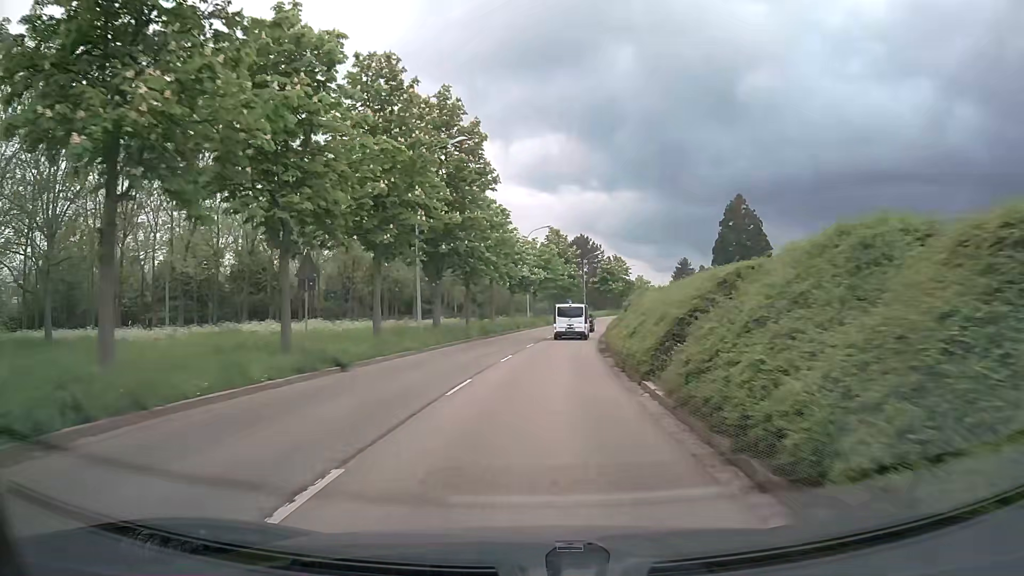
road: tertiary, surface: asphalt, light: Day
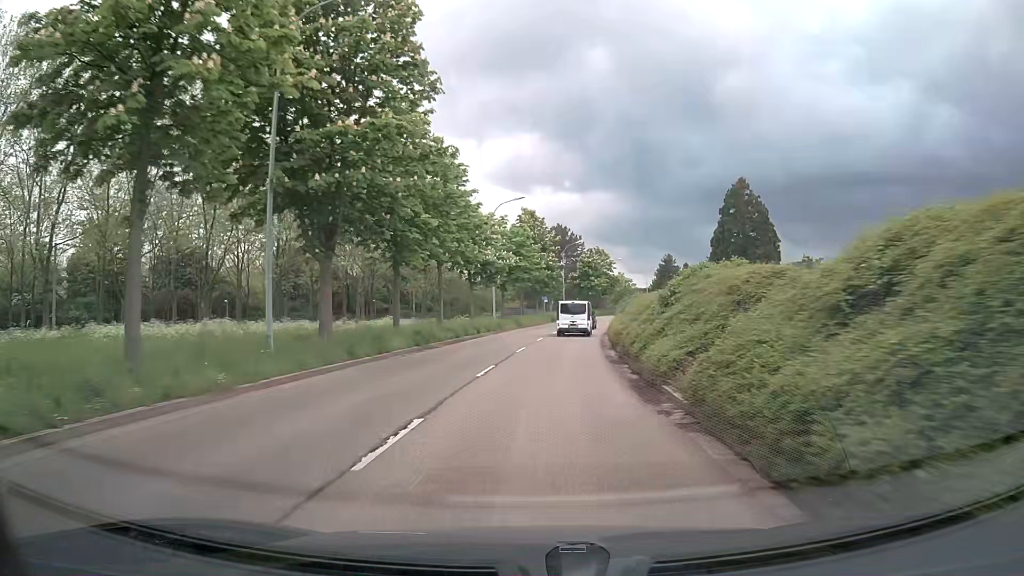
(+0.3, +15.1) m; +3°
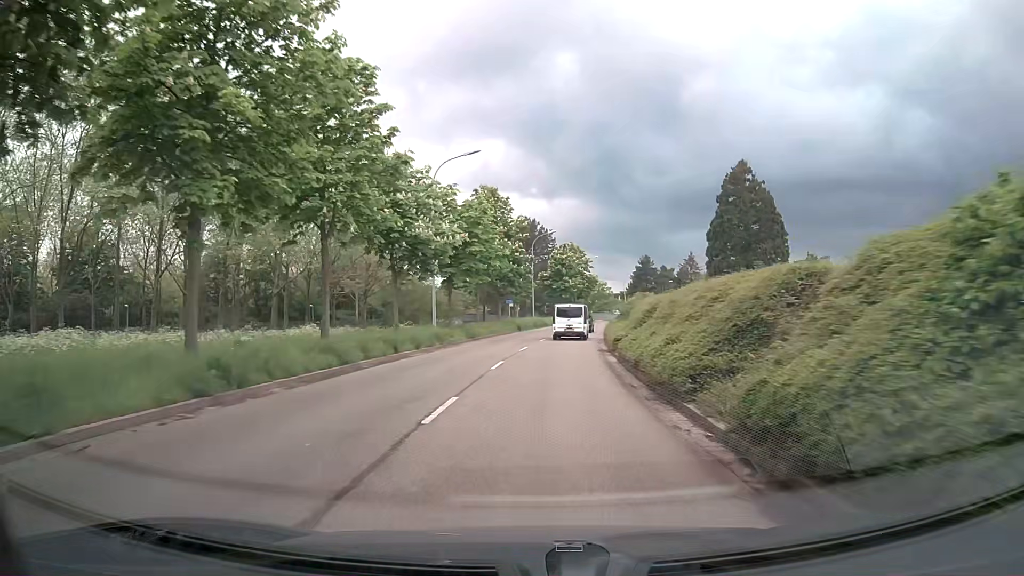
(+0.3, +15.1) m; +2°
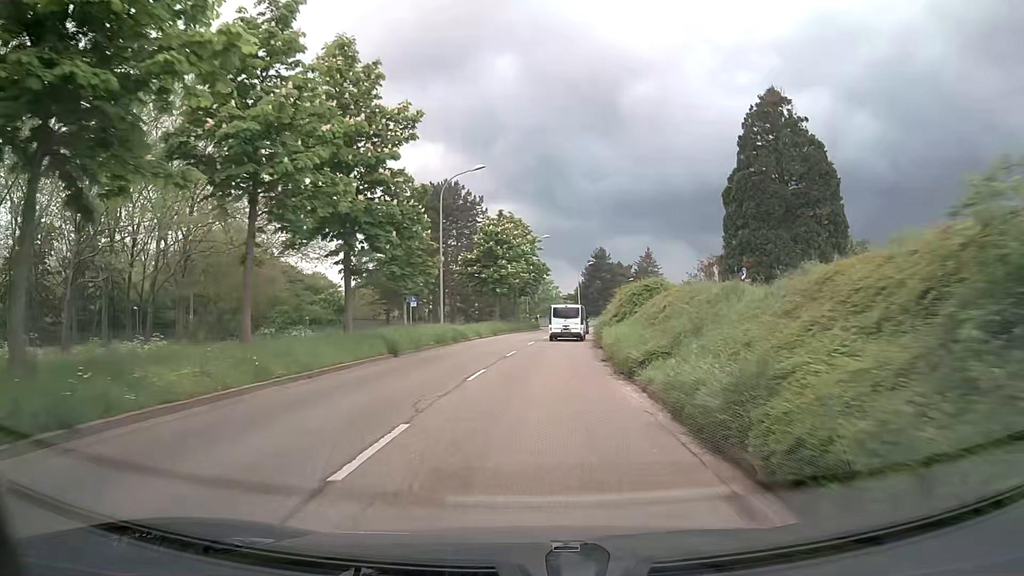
(+1.6, +29.8) m; +6°
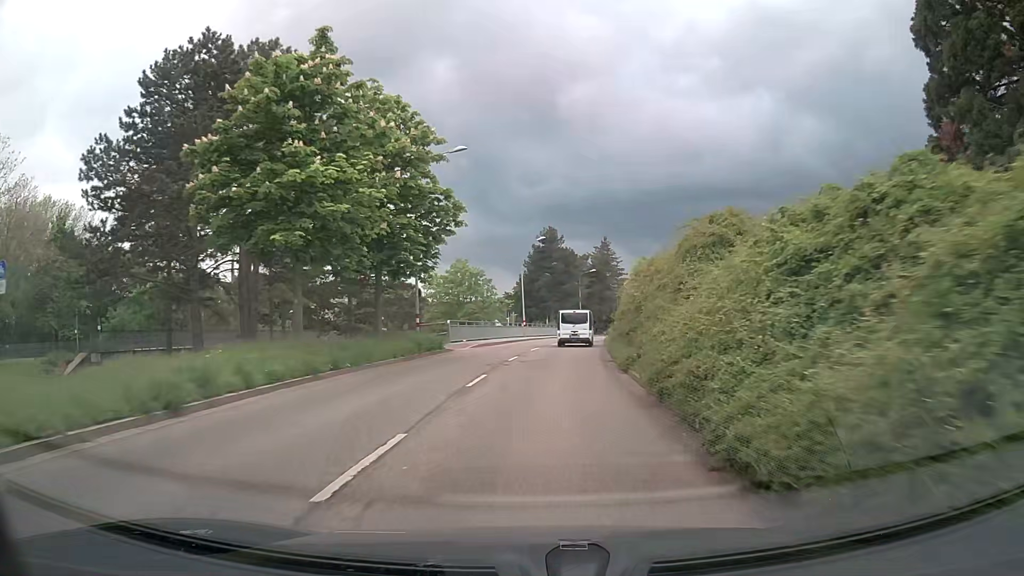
(+1.5, +36.2) m; +5°
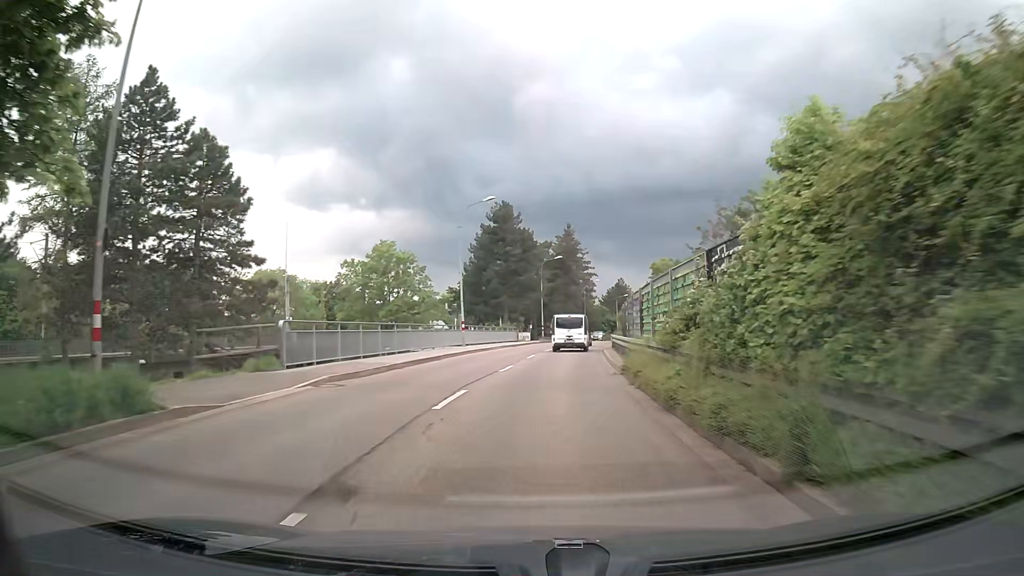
(+0.6, +21.1) m; +3°
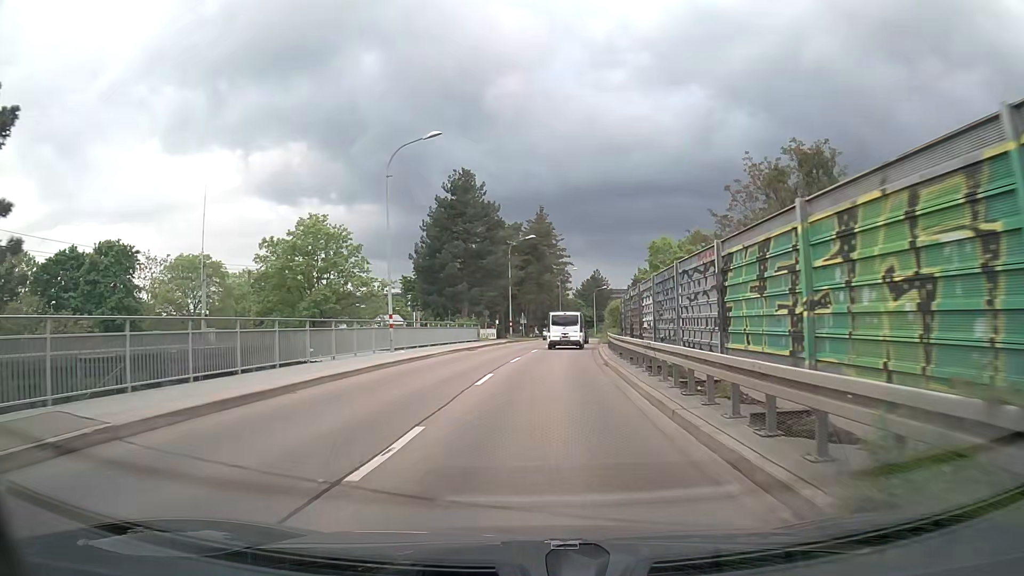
(+0.5, +13.8) m; +3°
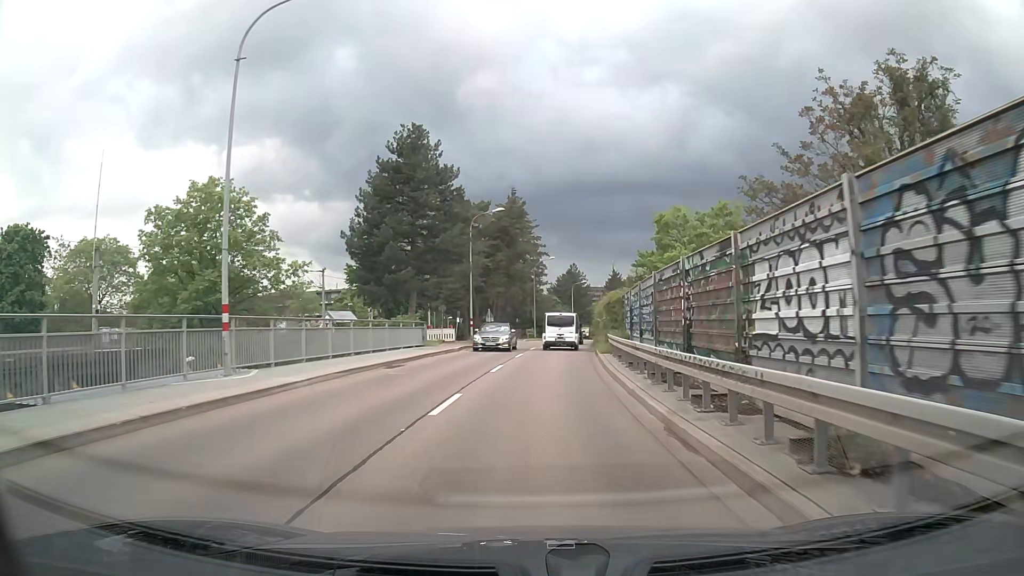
(+0.3, +13.7) m; +2°
(0, +10) (+1, +20) (+1, +30) (+2, +40) (+3, +50) (+5, +60) (+6, +70) (+8, +79) (+10, +89) (+12, +99) m
